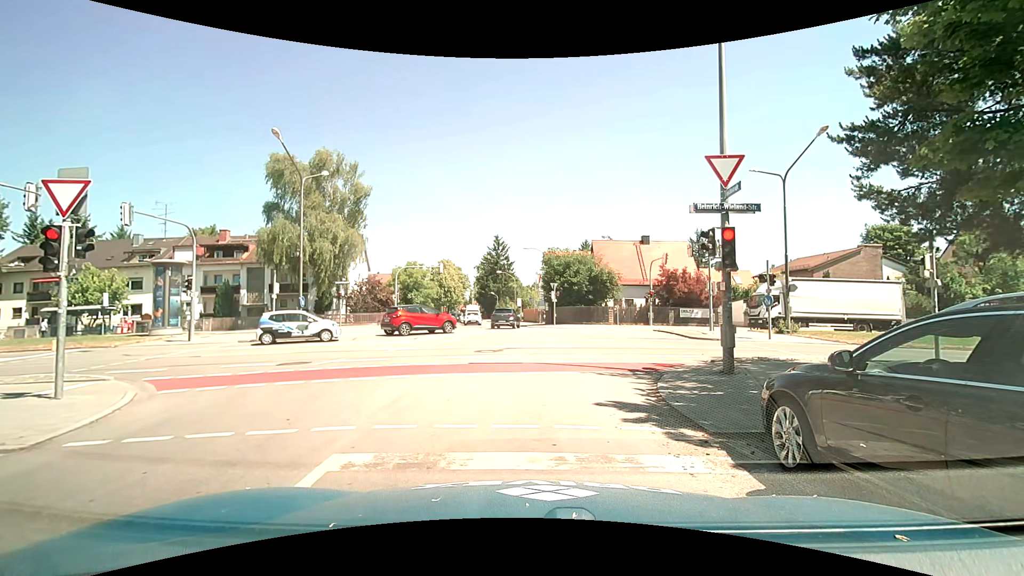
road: residential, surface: asphalt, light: Day
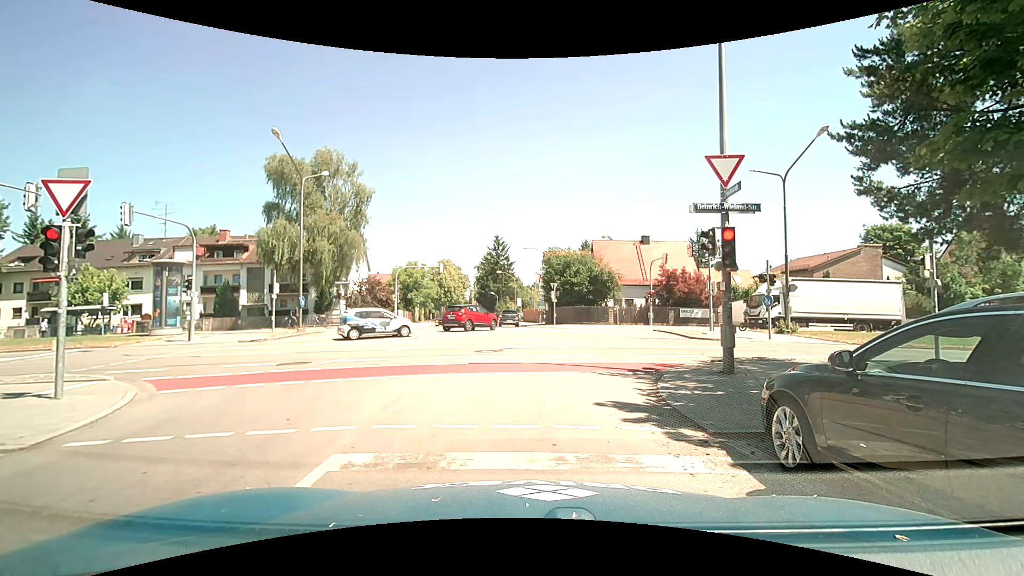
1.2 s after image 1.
(0.0, 0.0) m; 0°
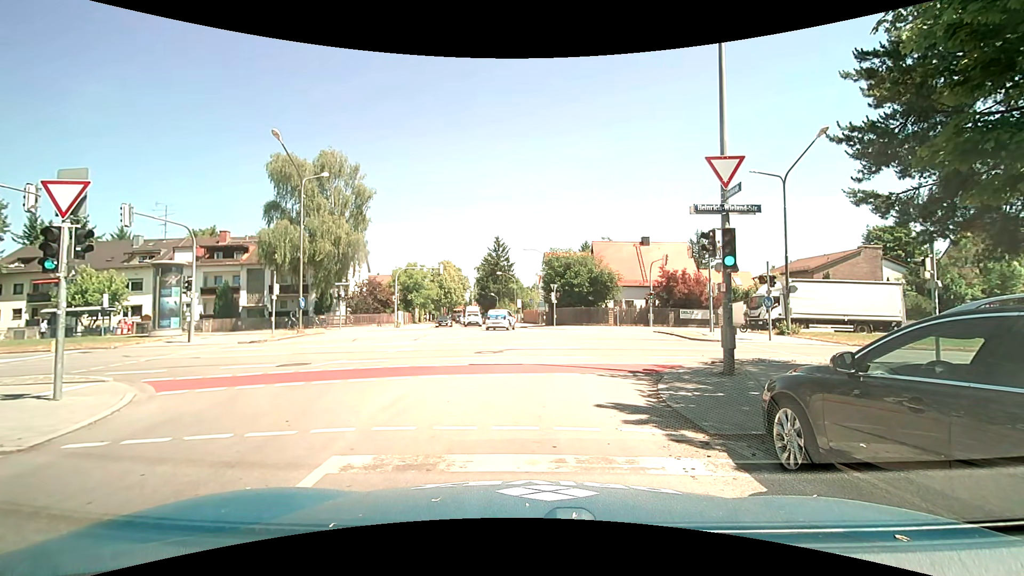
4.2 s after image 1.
(0.0, 0.0) m; 0°
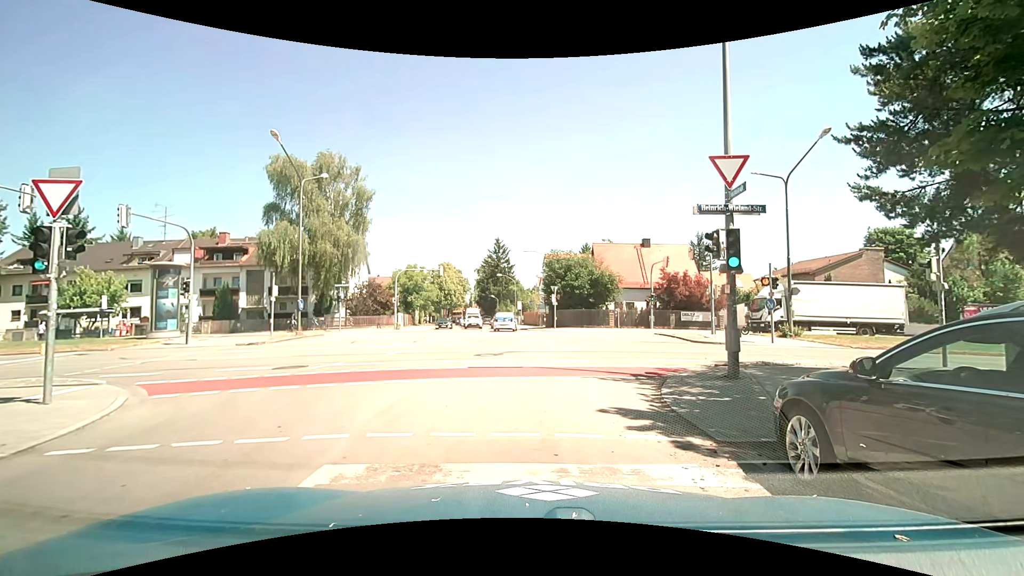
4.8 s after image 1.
(0.0, +0.2) m; 0°
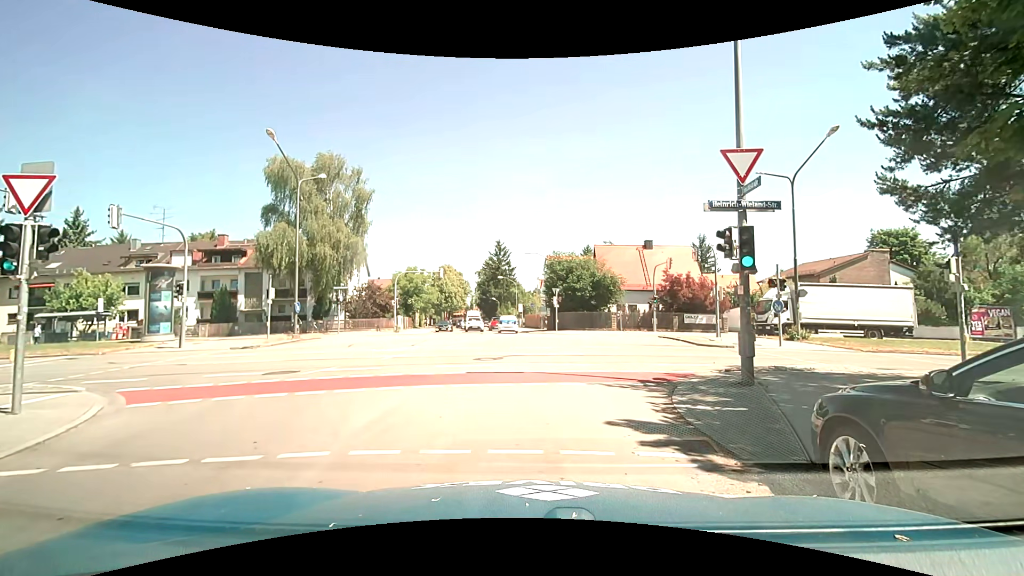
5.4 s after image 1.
(0.0, +0.6) m; -2°
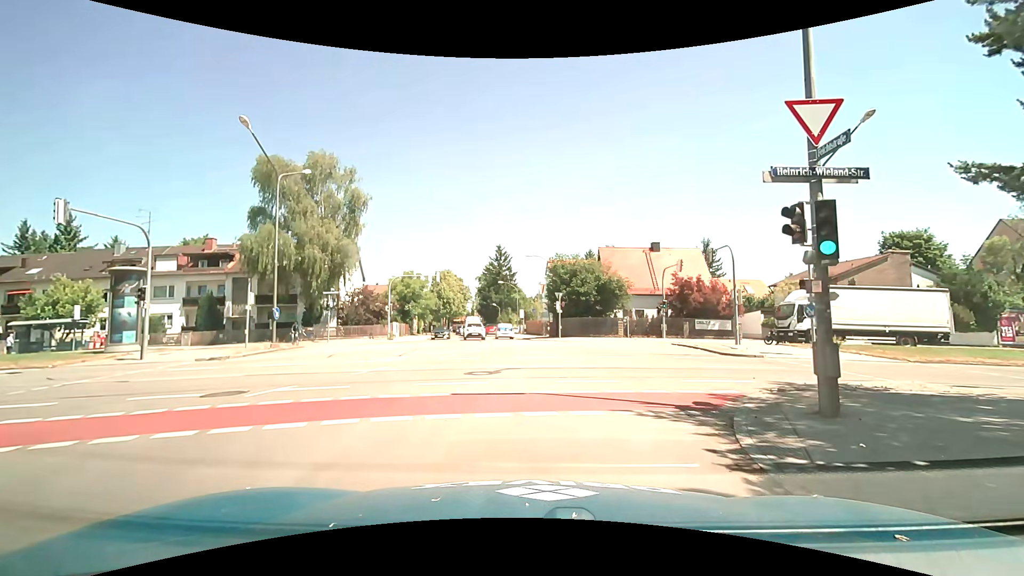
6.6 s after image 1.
(0.0, +2.7) m; -1°
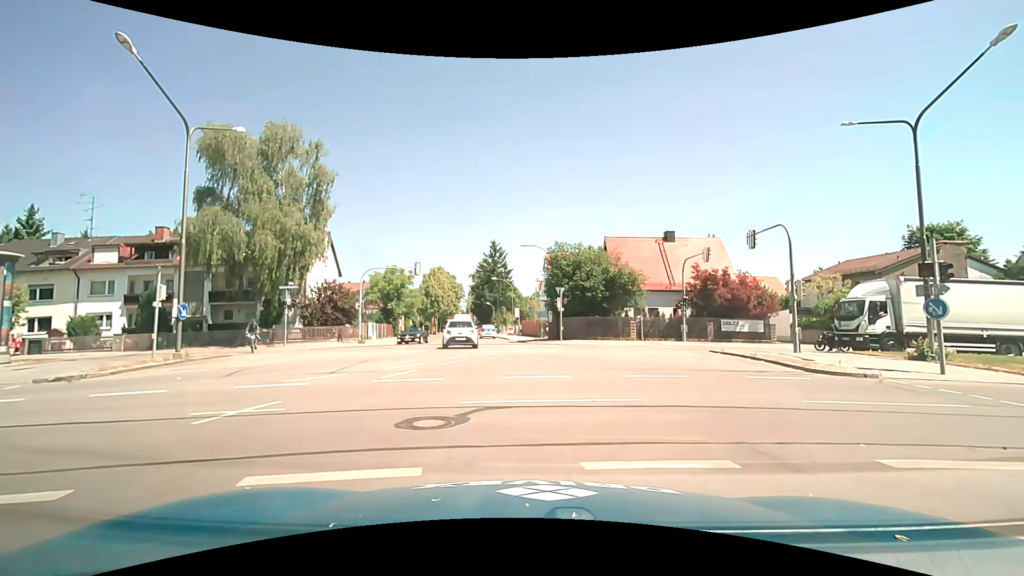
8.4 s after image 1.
(+0.2, +6.7) m; +1°
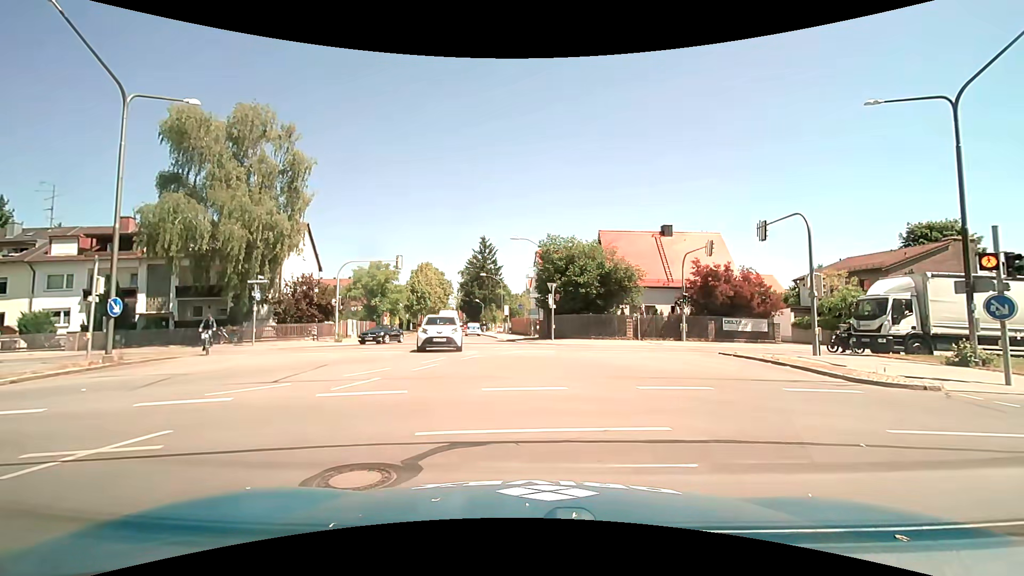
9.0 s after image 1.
(0.0, +2.4) m; +2°
(+1, +10) (0, +20) (-1, +30) (-3, +40) (-4, +50) (-6, +59) (-8, +69) (-9, +79) (-11, +89) (-12, +99) m
